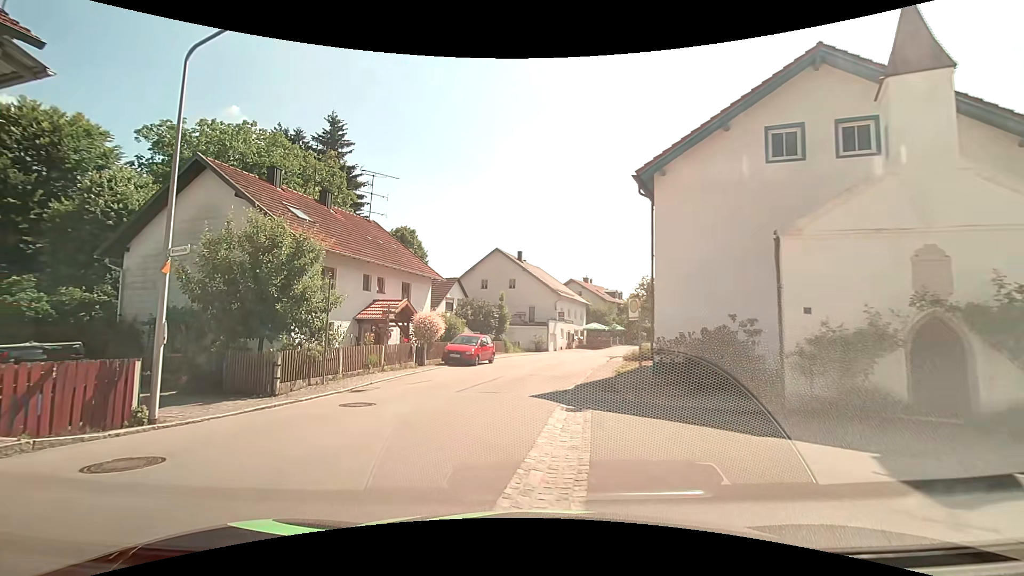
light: Day
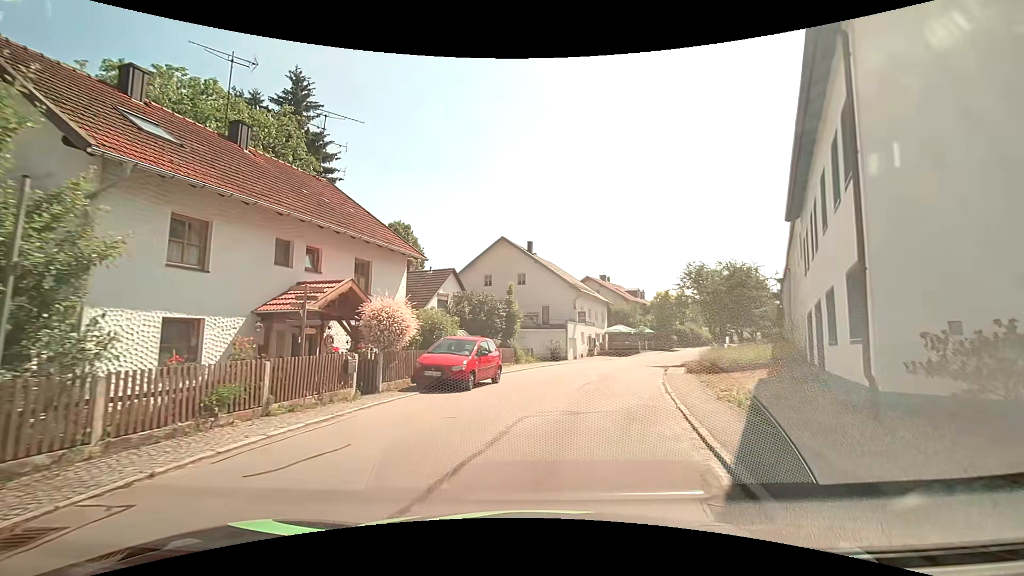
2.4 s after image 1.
(-1.0, +10.3) m; -3°
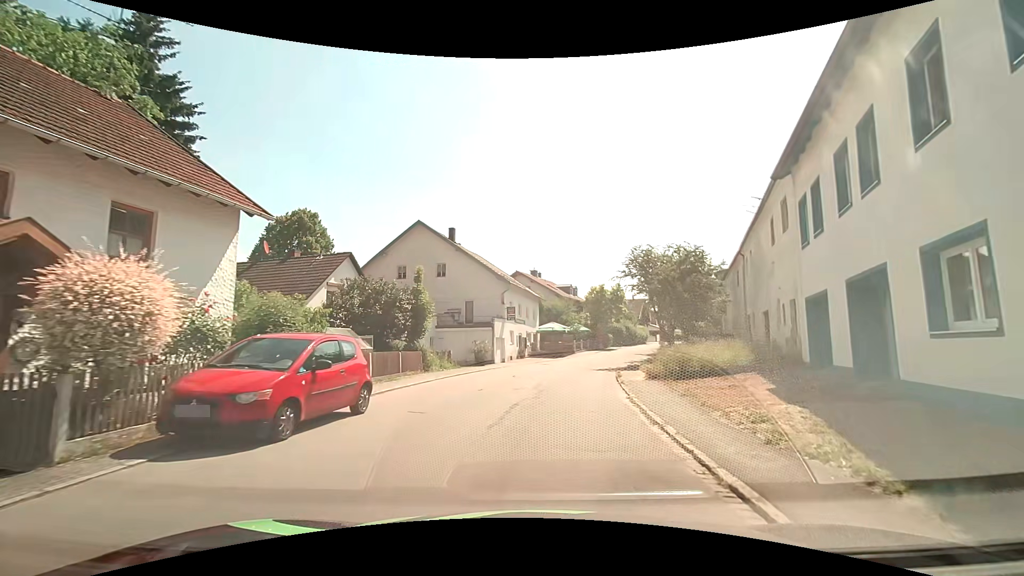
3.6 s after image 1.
(+0.5, +7.0) m; +9°
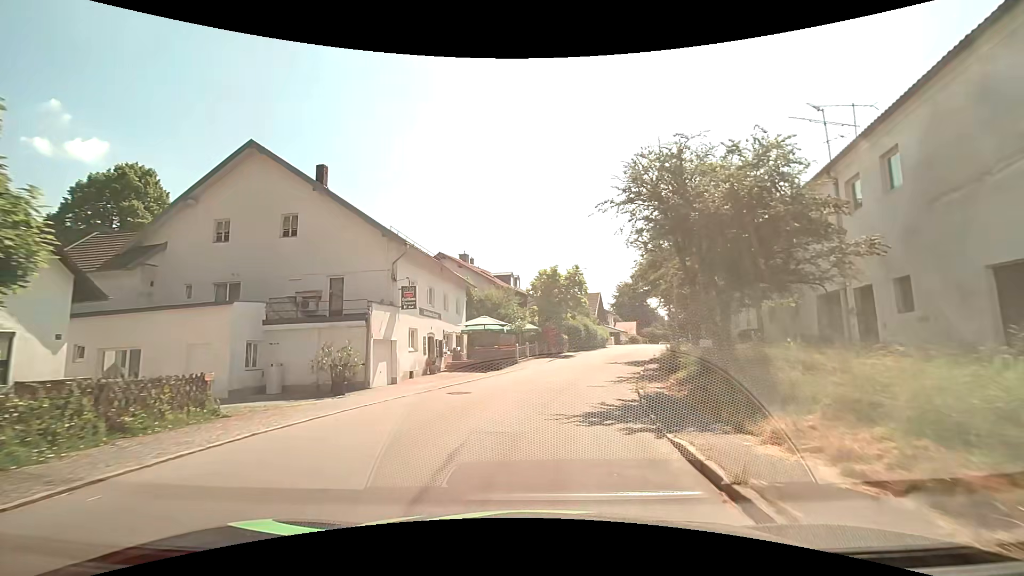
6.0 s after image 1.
(+1.0, +17.3) m; +7°
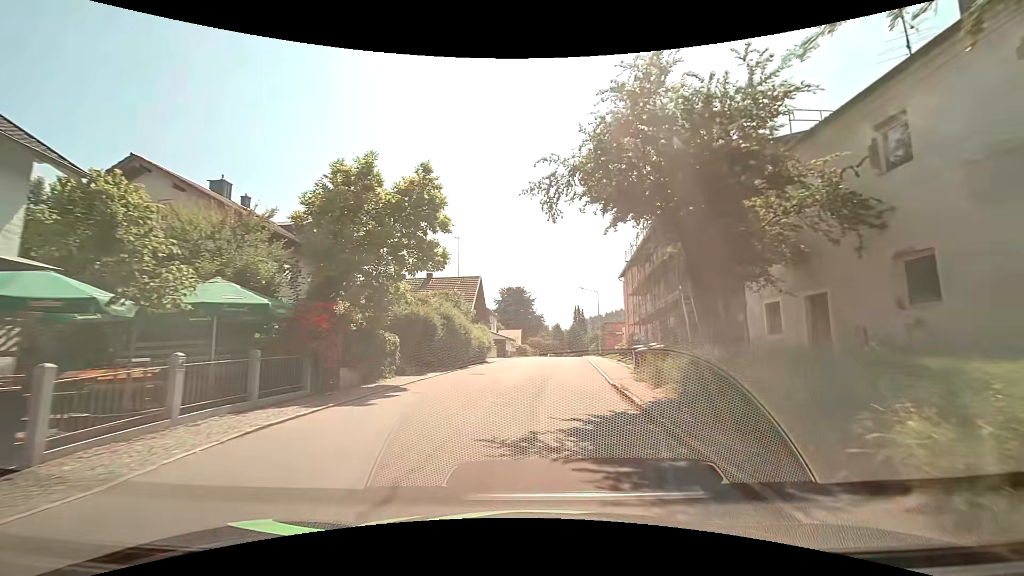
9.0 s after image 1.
(+3.2, +25.7) m; +14°
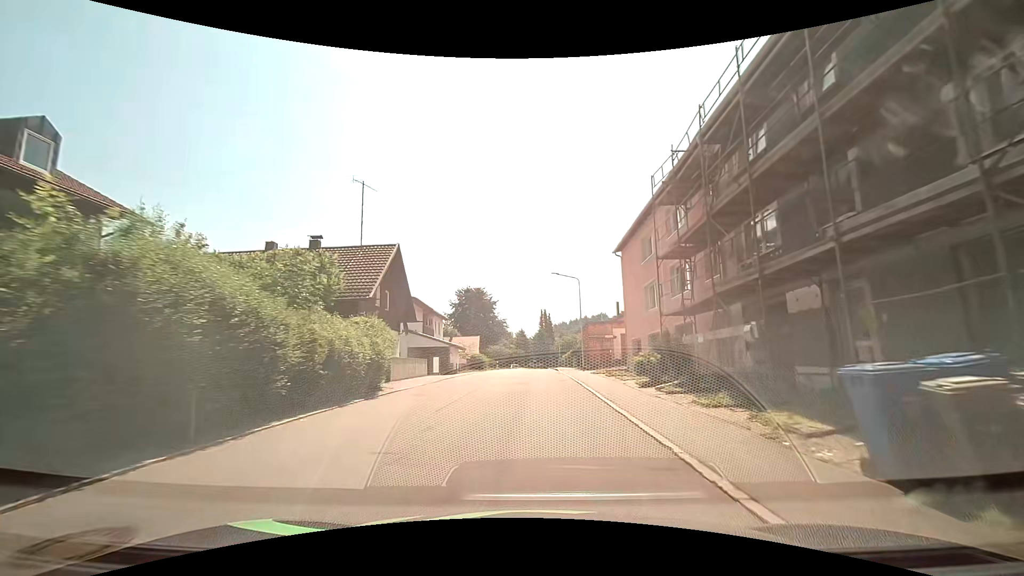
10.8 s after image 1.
(+0.6, +17.2) m; +6°
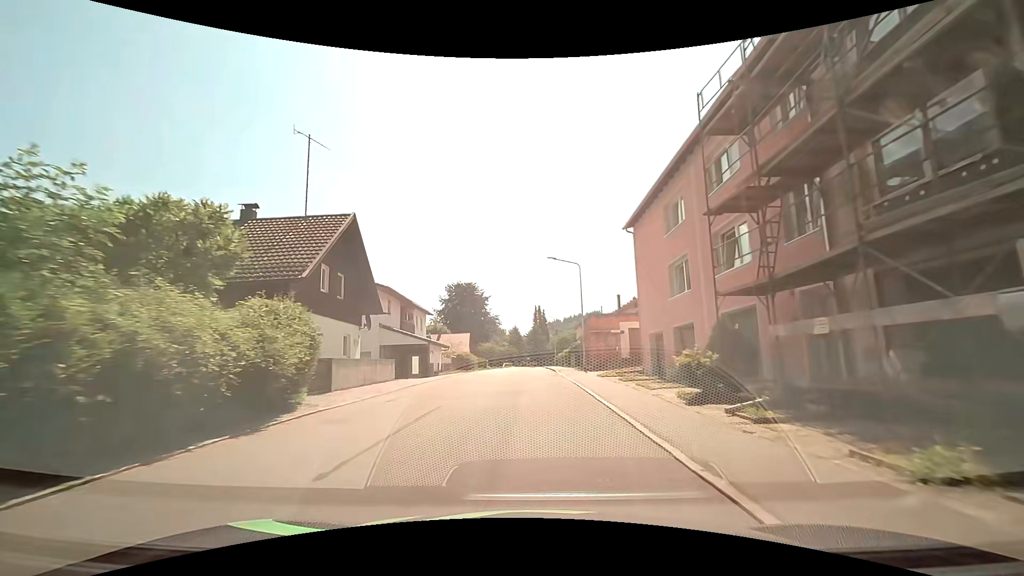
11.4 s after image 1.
(-0.1, +5.9) m; -1°
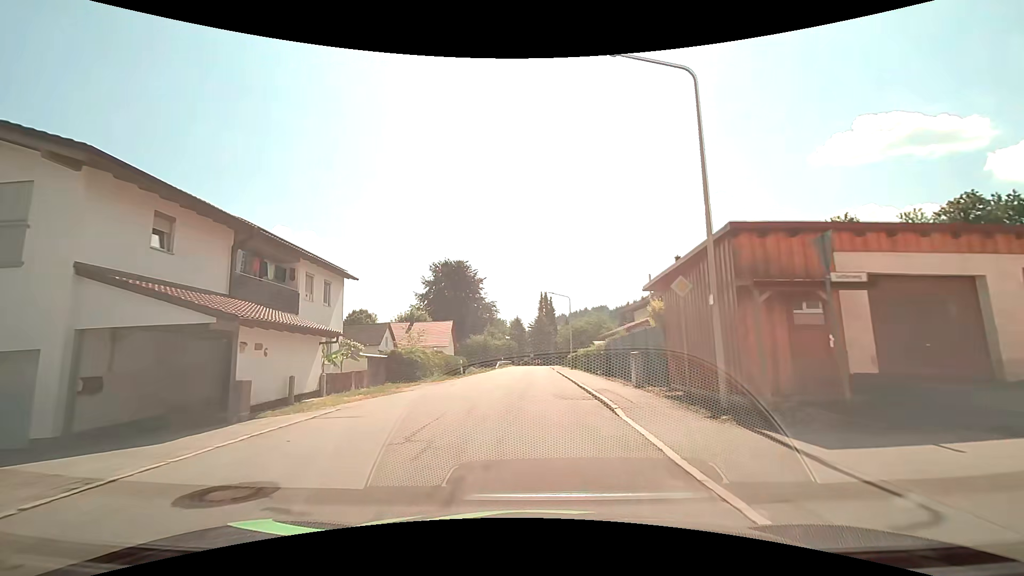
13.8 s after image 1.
(-0.2, +24.0) m; -1°
(0, +10) (0, +20) (0, +30) (0, +40) (0, +50) (0, +60) (0, +70) (+2, +80) (+7, +88) (+13, +96) m
